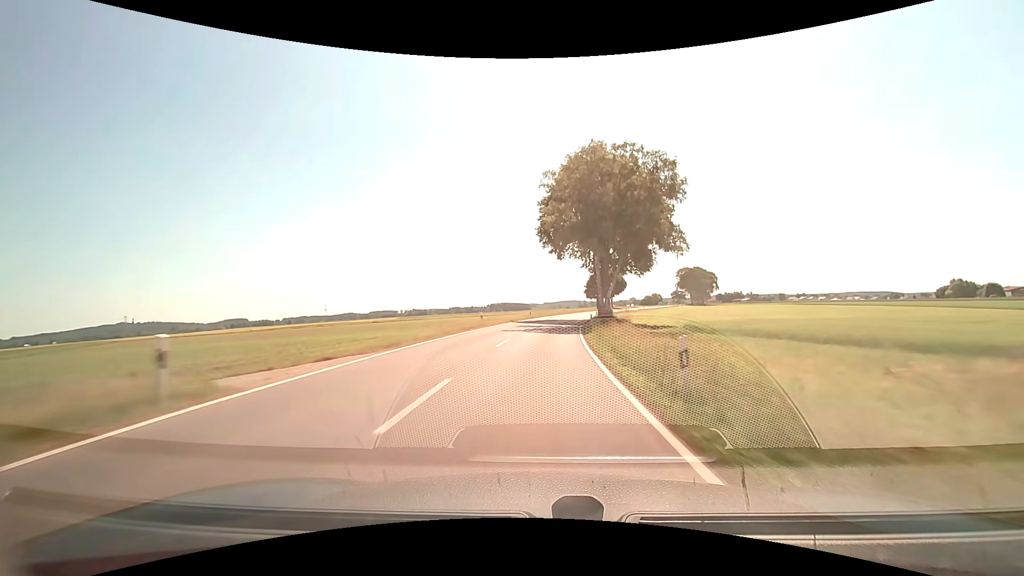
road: tertiary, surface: asphalt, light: Day
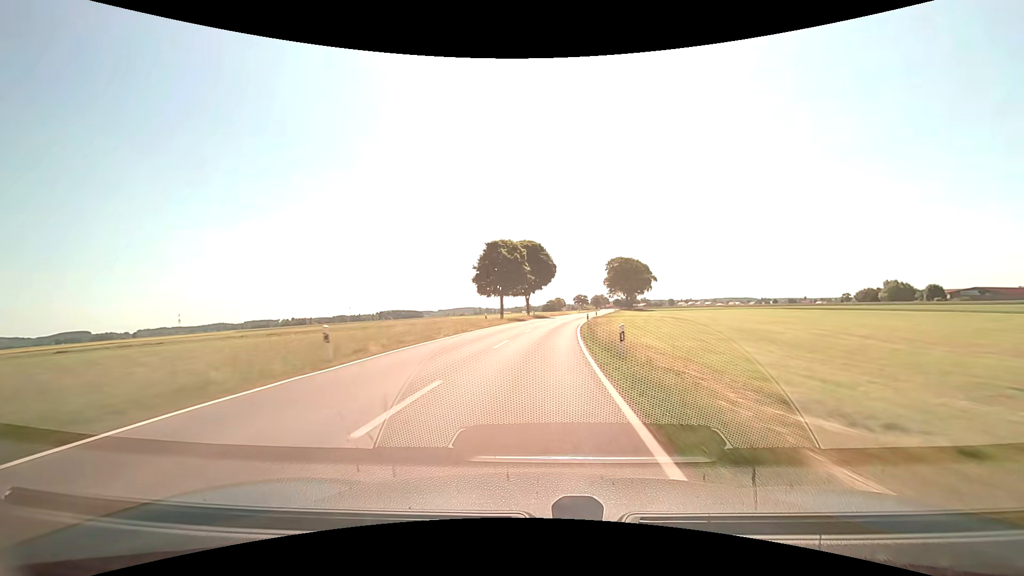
(+7.3, +71.6) m; +12°
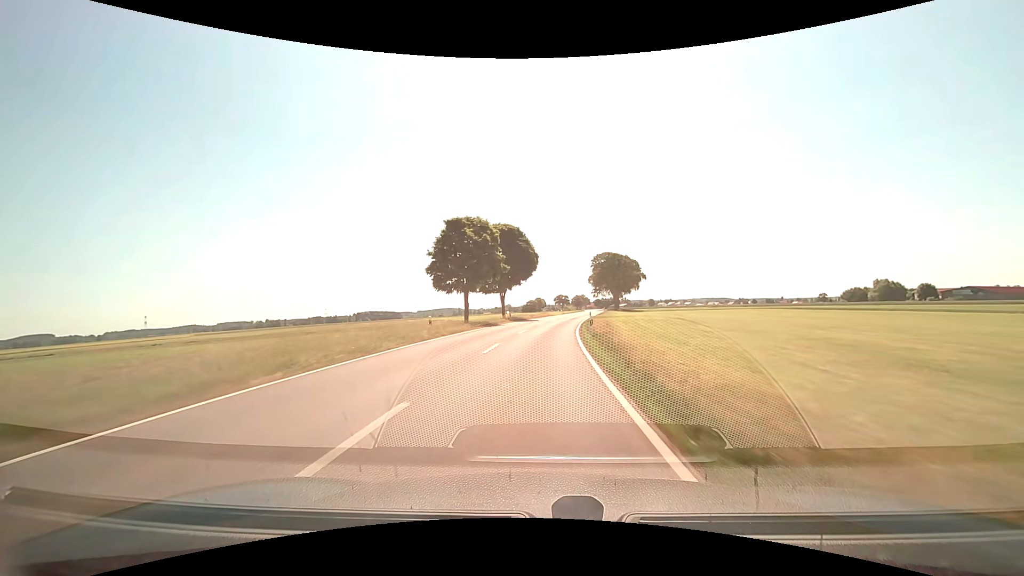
(+0.3, +14.4) m; +2°
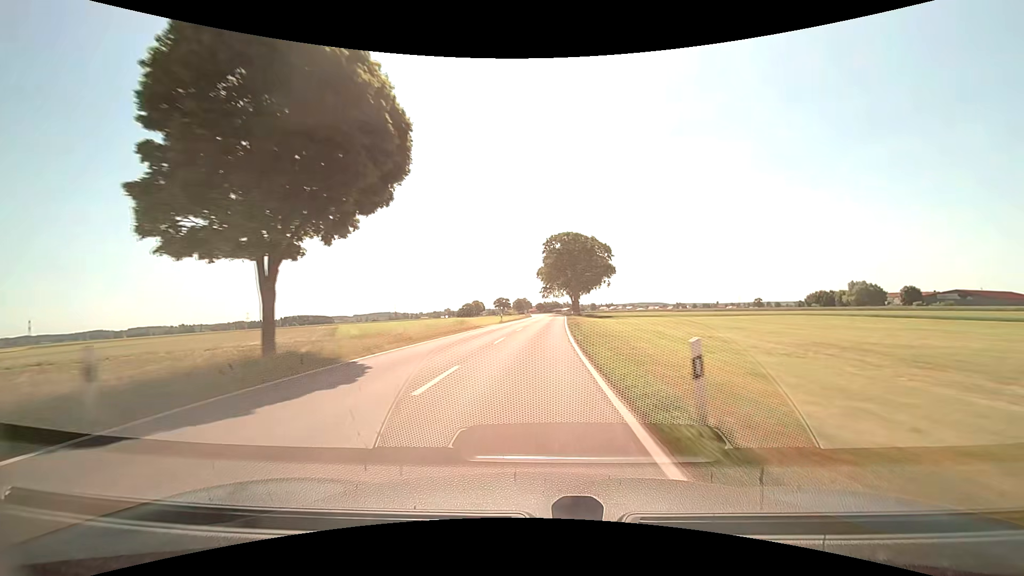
(+2.4, +42.7) m; +6°
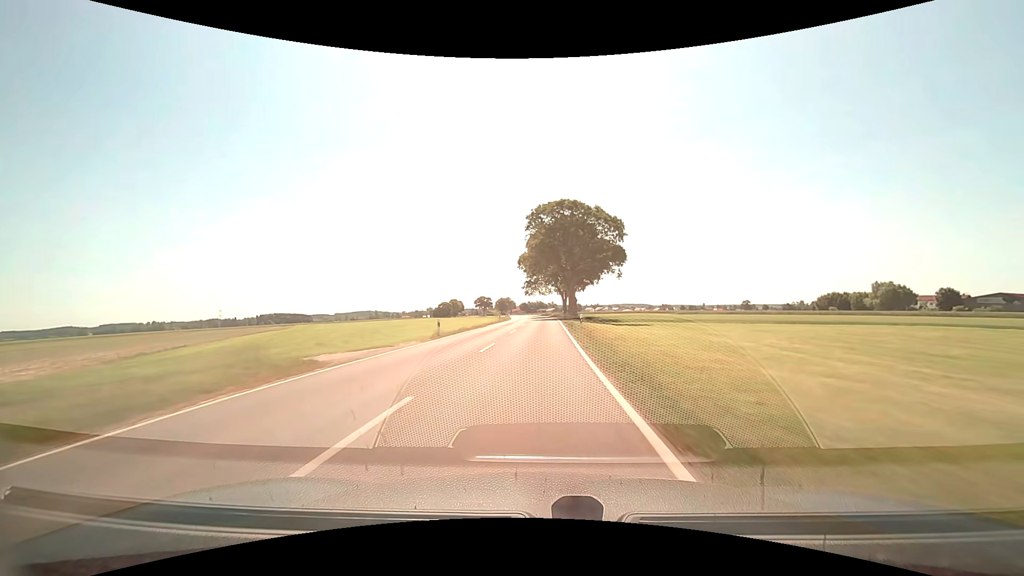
(+0.7, +28.1) m; +2°
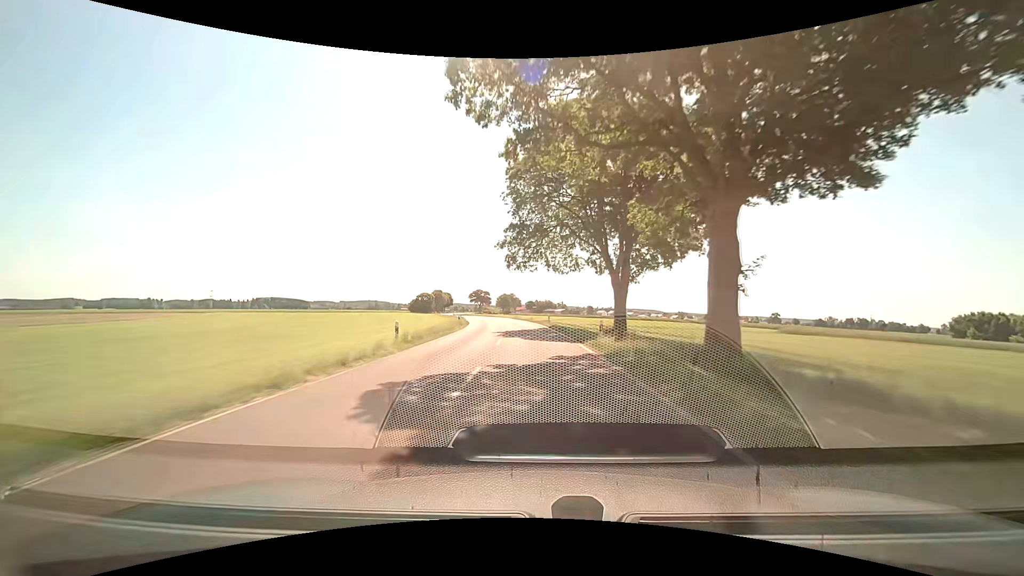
(+0.5, +68.3) m; -1°
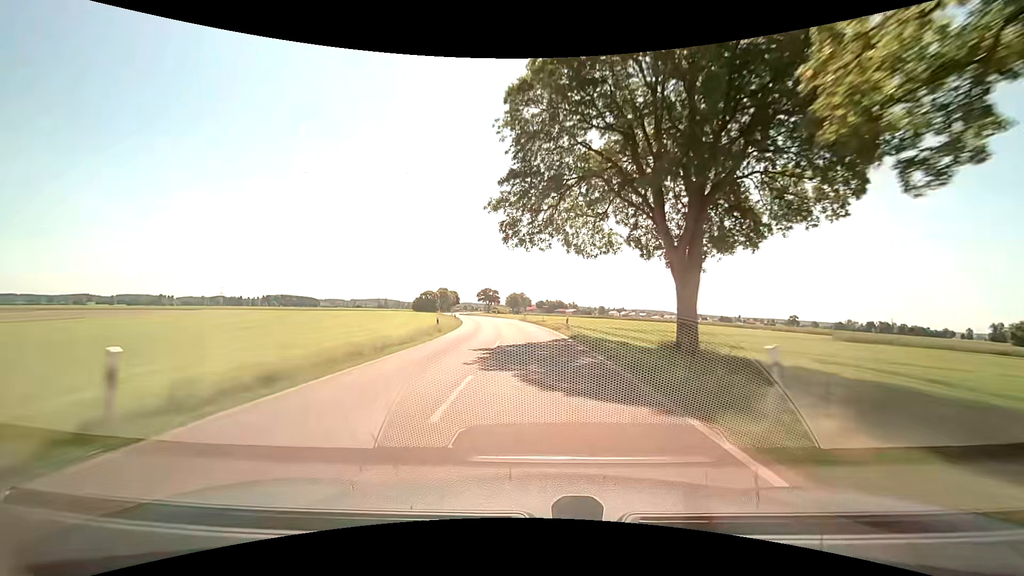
(-0.2, +13.3) m; -2°
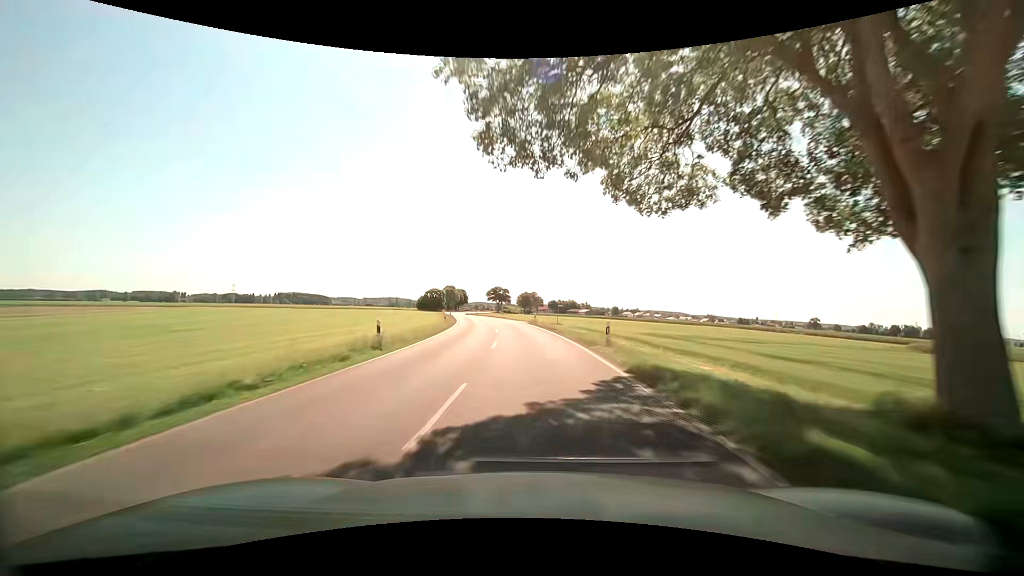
(-0.2, +13.2) m; -2°
(0, +10) (0, +20) (-1, +30) (-2, +40) (-3, +50) (-5, +60) (-6, +70) (-8, +79) (-10, +89) (-12, +99) m
